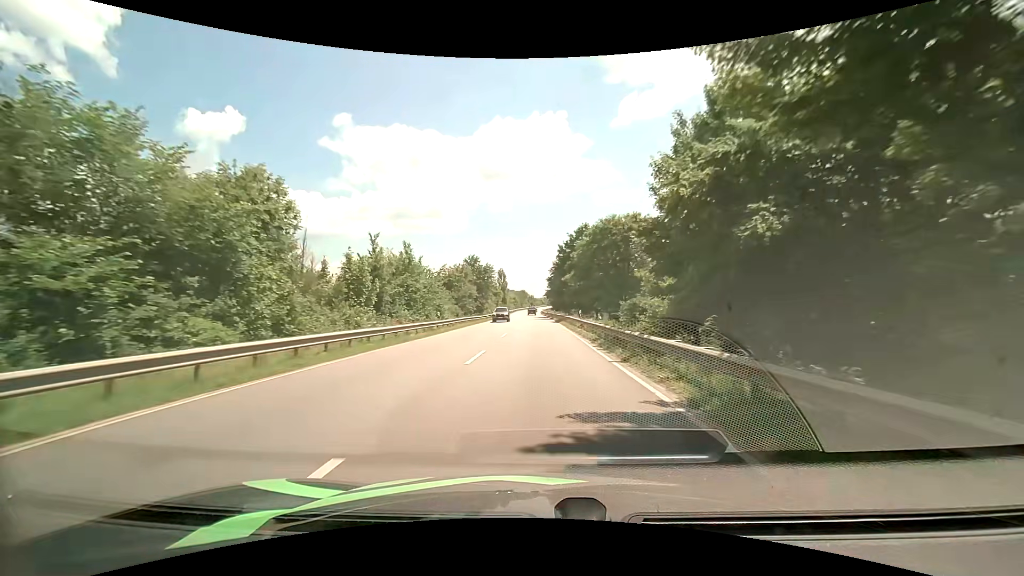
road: primary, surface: asphalt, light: Day
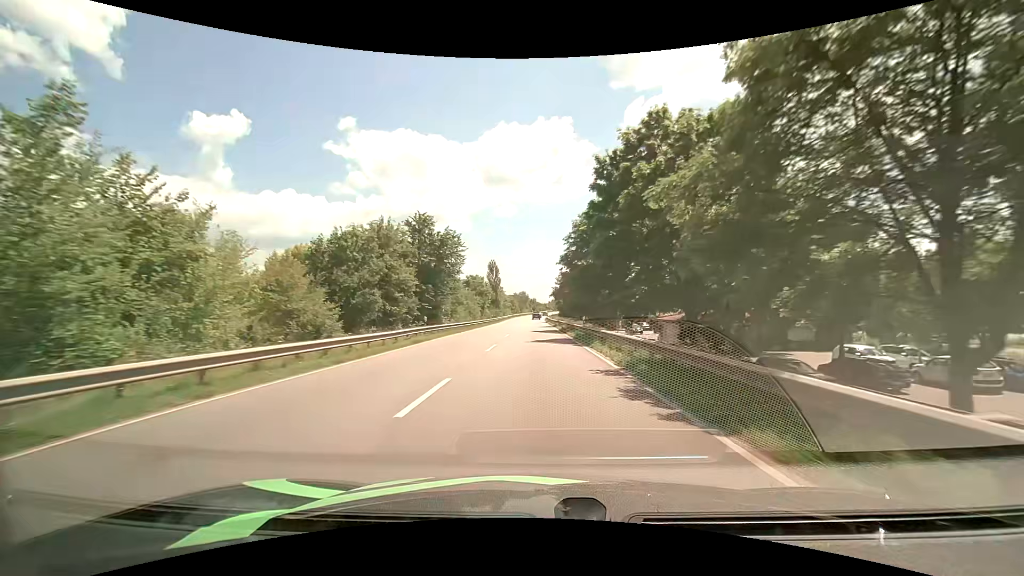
(-0.2, +42.1) m; 0°
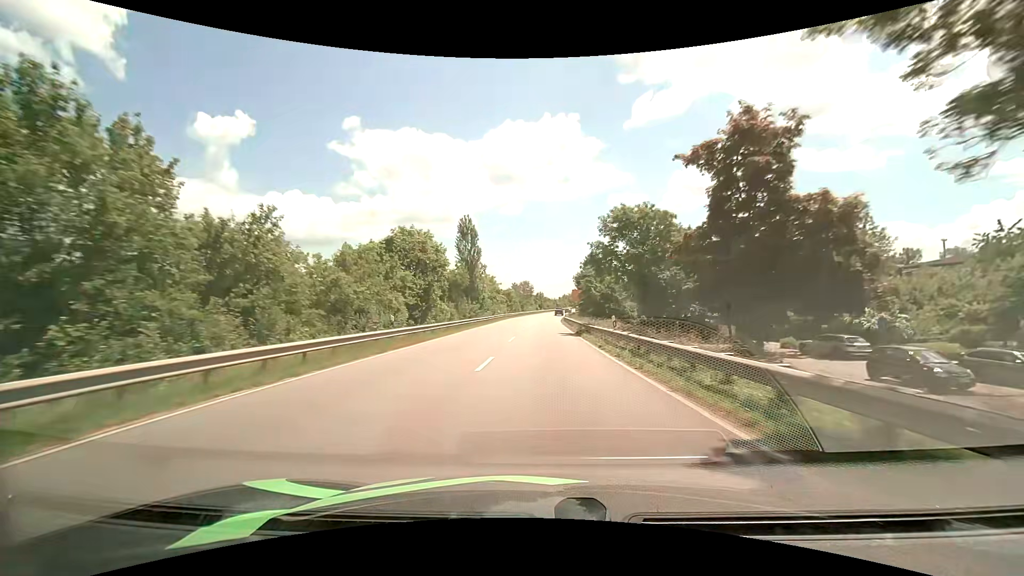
(-0.7, +54.9) m; -1°
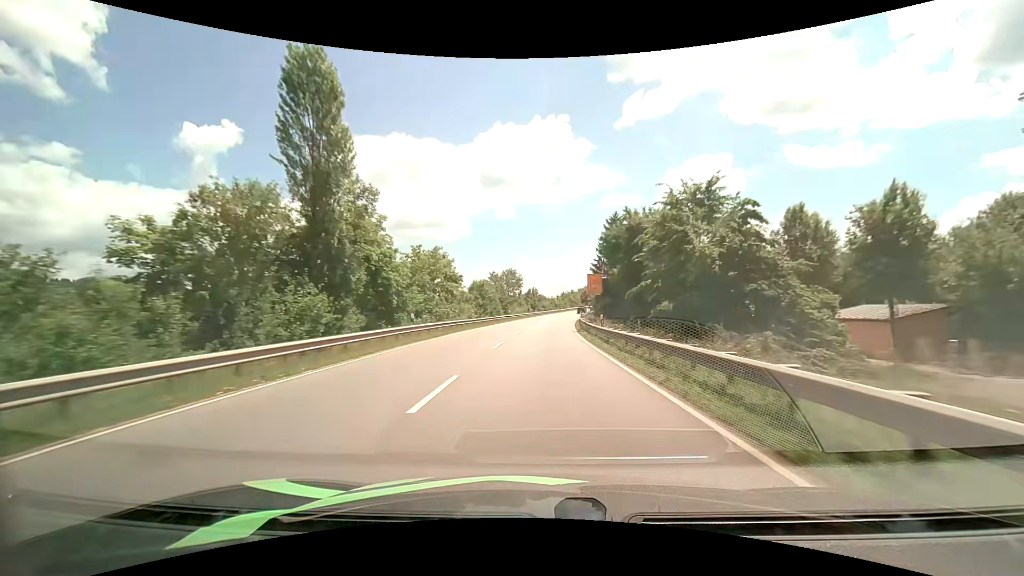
(+0.4, +44.9) m; +1°
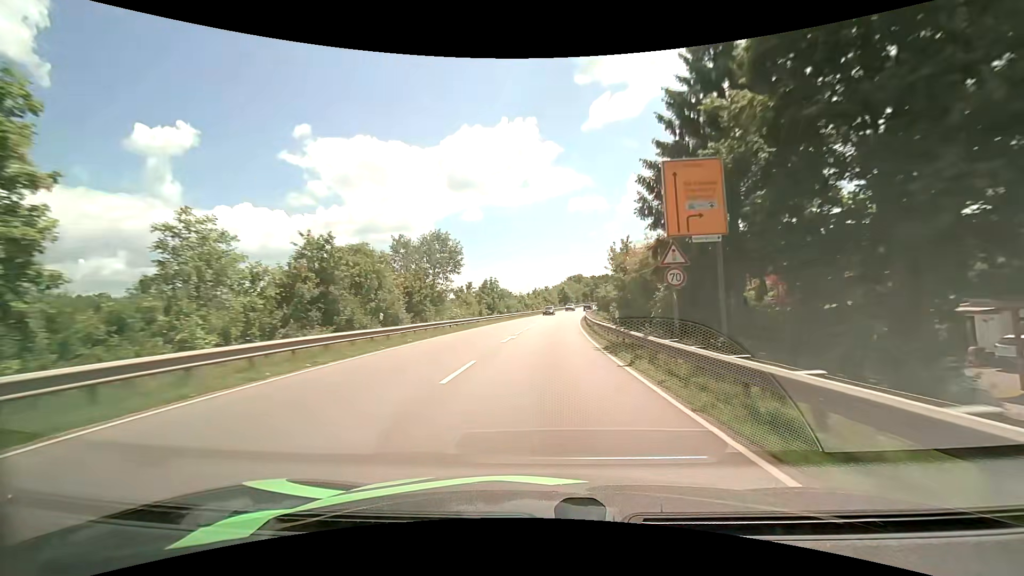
(+0.8, +45.2) m; +3°
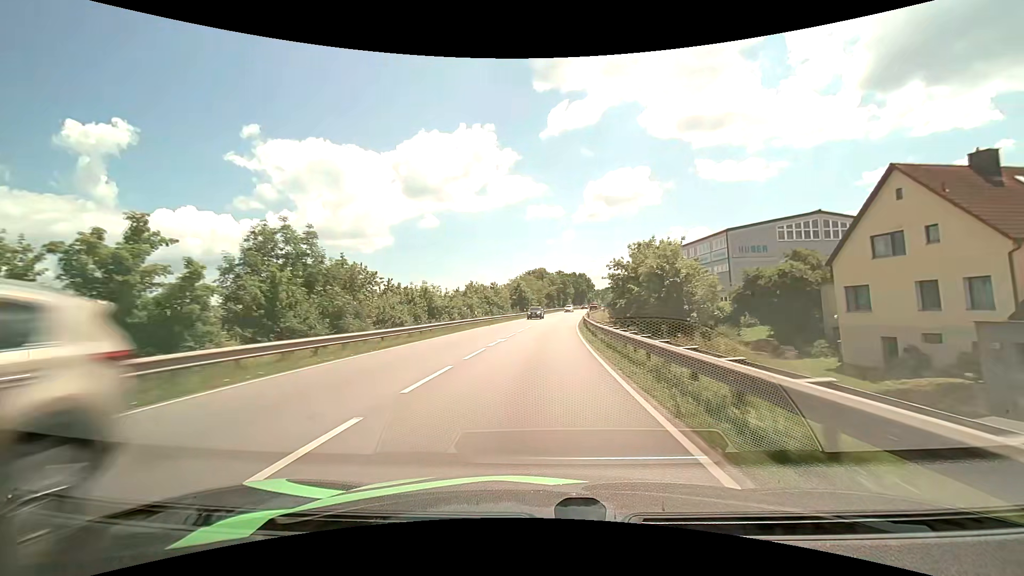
(+3.0, +55.3) m; +5°
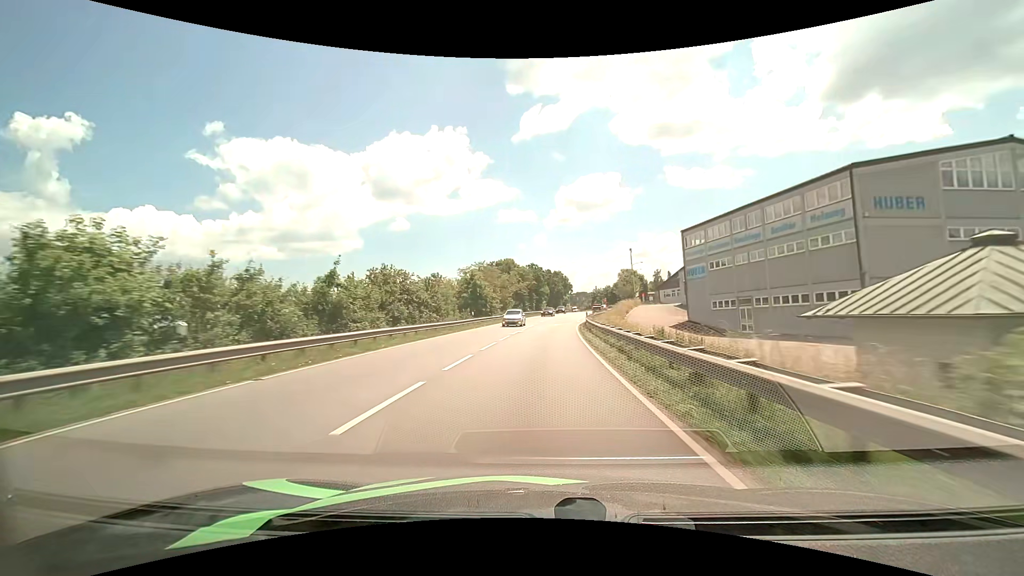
(+0.8, +32.5) m; +3°
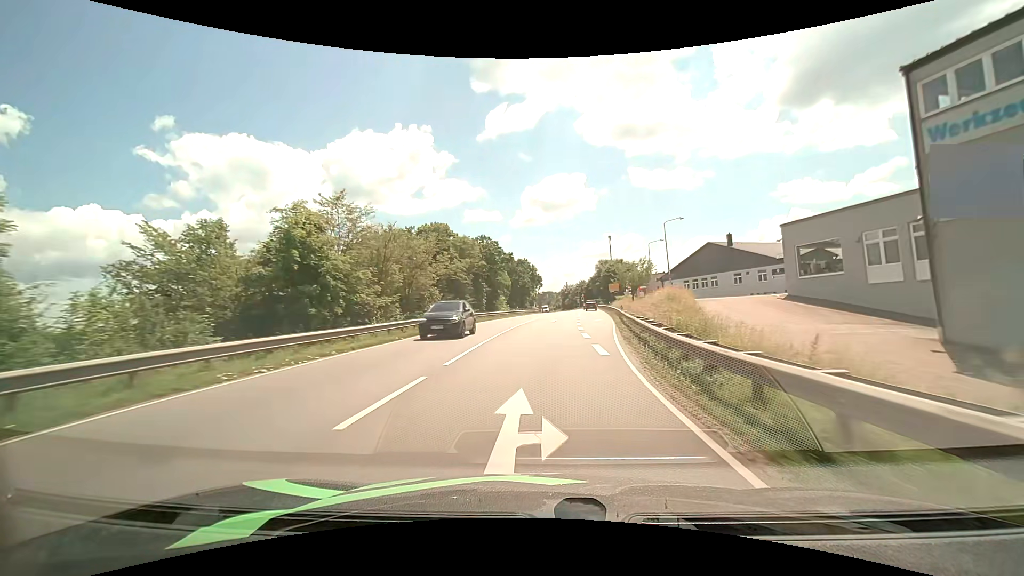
(+1.4, +41.6) m; +4°
(0, +10) (0, +20) (+1, +30) (+2, +40) (+2, +50) (+3, +60) (+4, +70) (+5, +80) (+6, +90) (+7, +100) m
